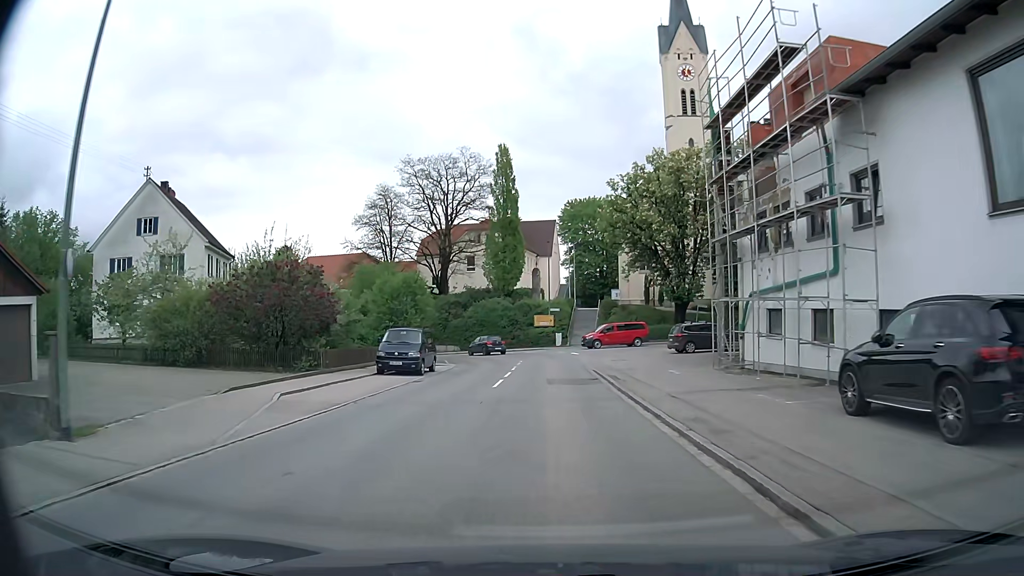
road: secondary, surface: asphalt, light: Day
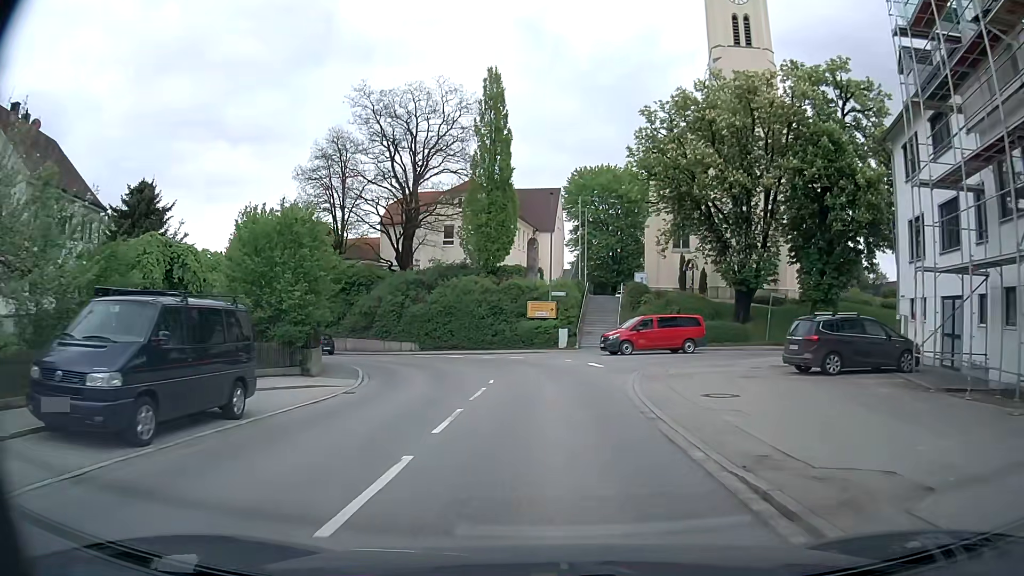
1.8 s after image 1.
(0.0, +19.1) m; 0°
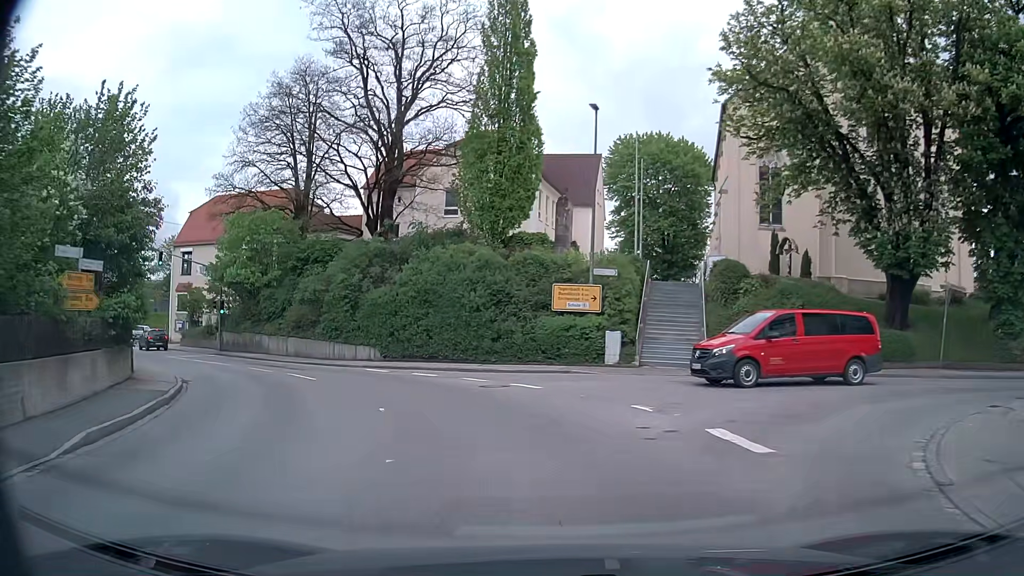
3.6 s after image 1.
(0.0, +16.0) m; -1°
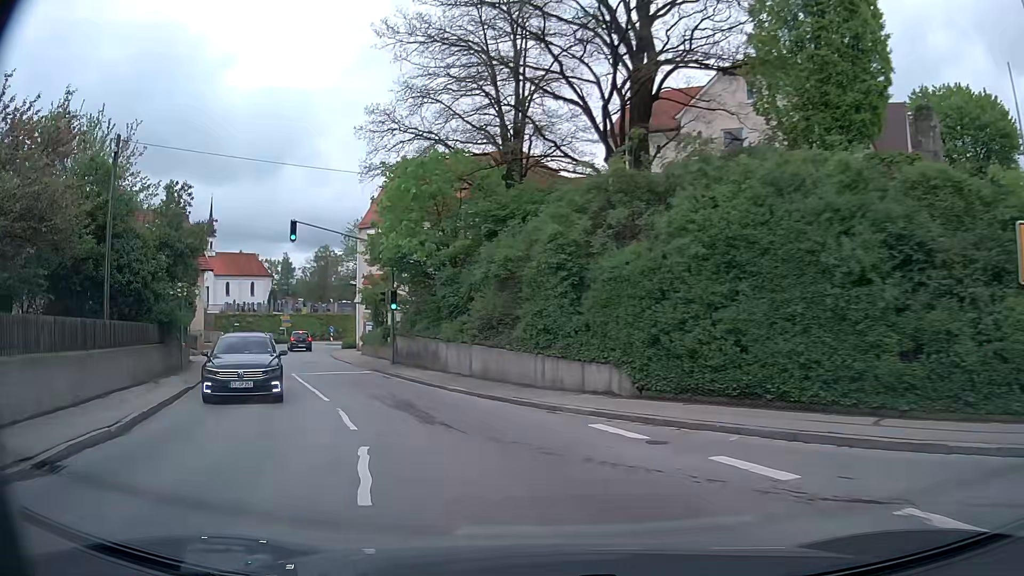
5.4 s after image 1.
(-2.5, +14.2) m; -22°
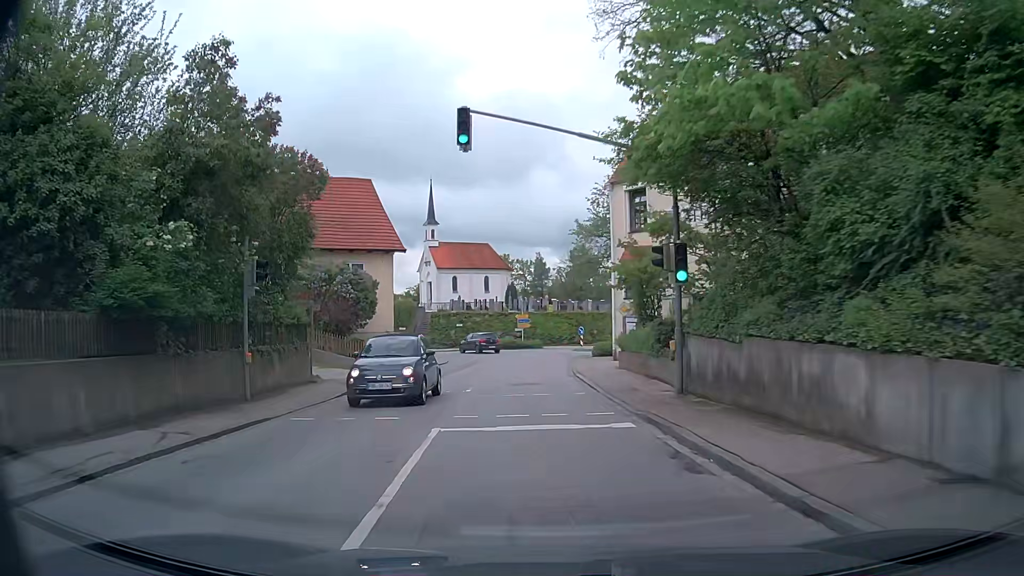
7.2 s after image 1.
(-3.3, +14.6) m; -24°
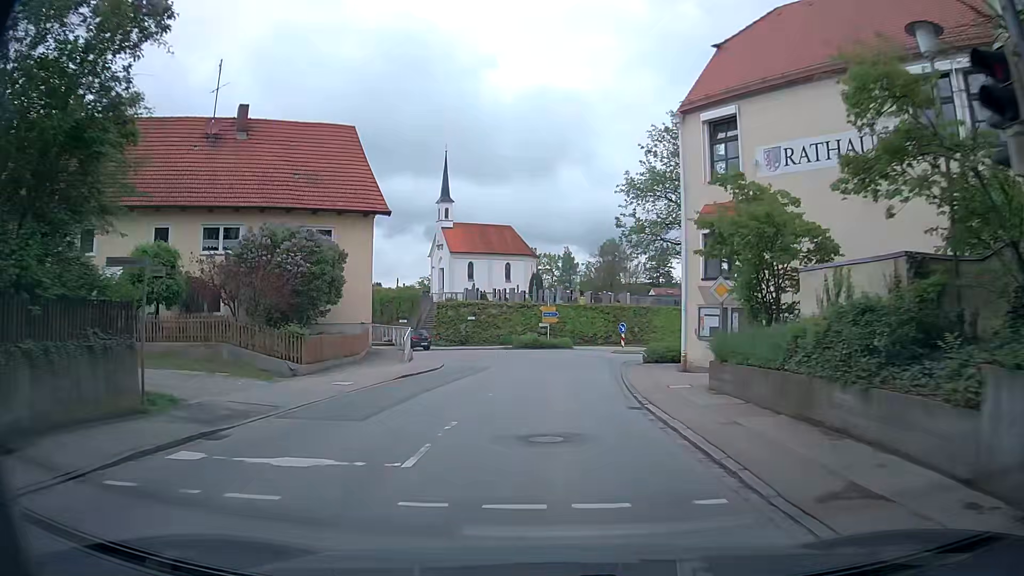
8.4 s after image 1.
(-0.2, +10.6) m; -3°
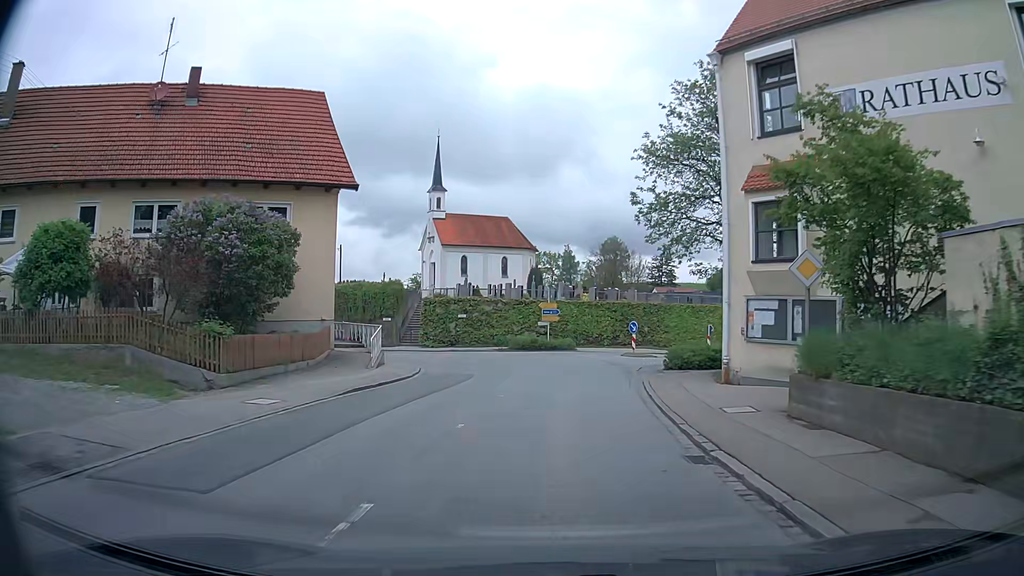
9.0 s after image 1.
(+0.1, +5.1) m; +1°
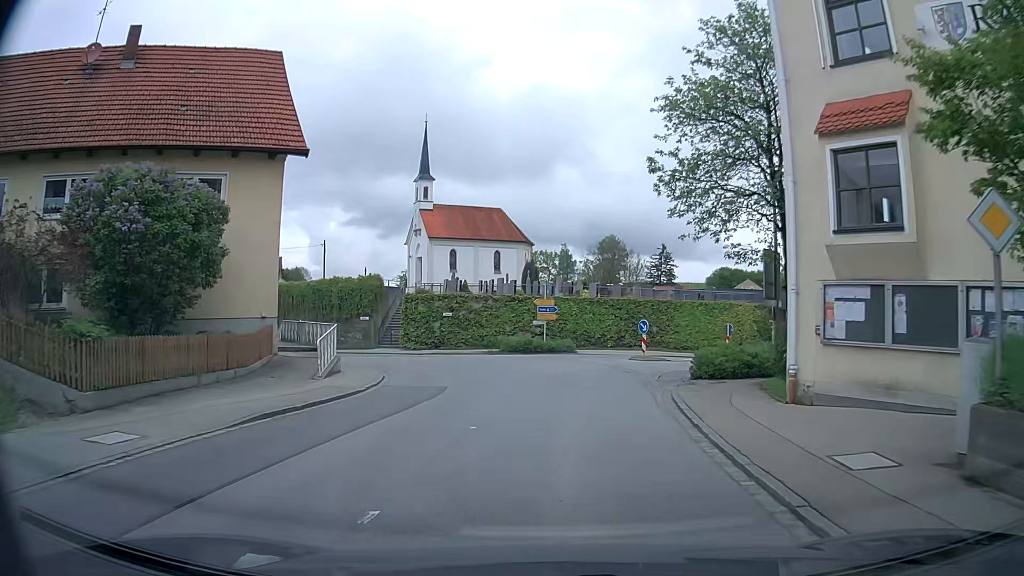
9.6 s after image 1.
(0.0, +4.8) m; +1°
(0, +10) (+1, +20) (+6, +28) (+14, +35) (+22, +40) (+31, +45) (+40, +49) (+48, +55) (+57, +60) (+65, +66) m
